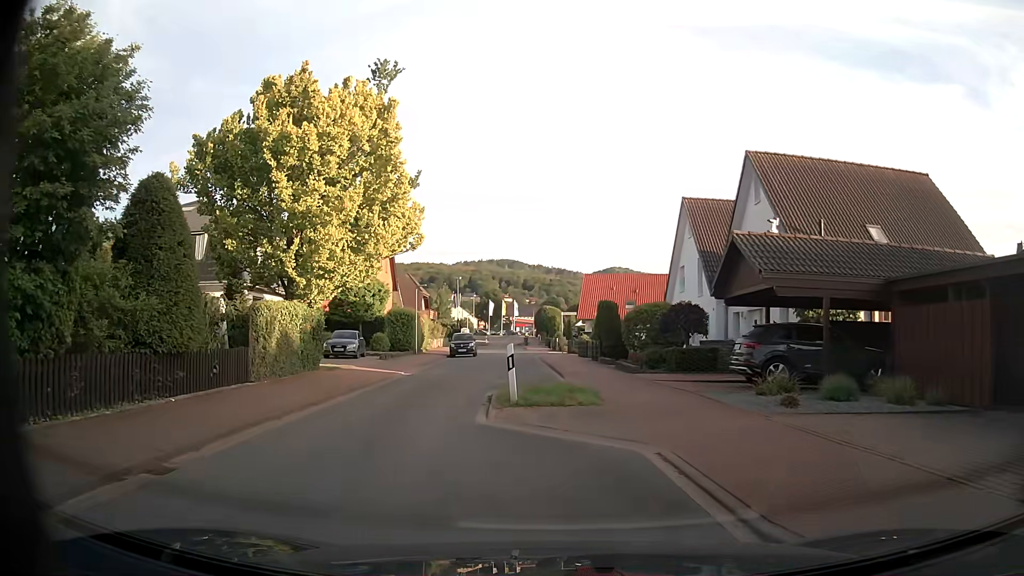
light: Day
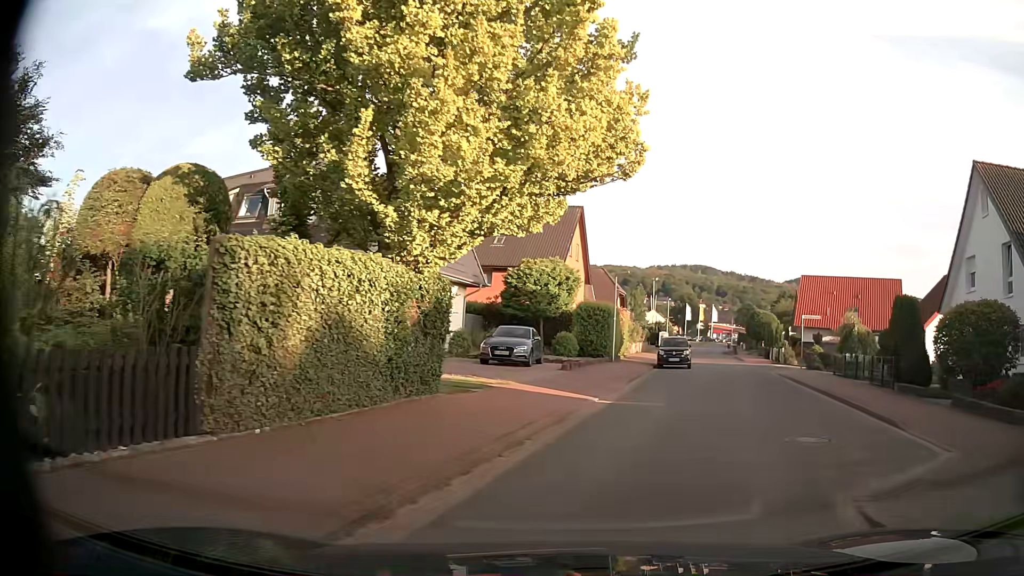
(-1.9, +10.3) m; -17°
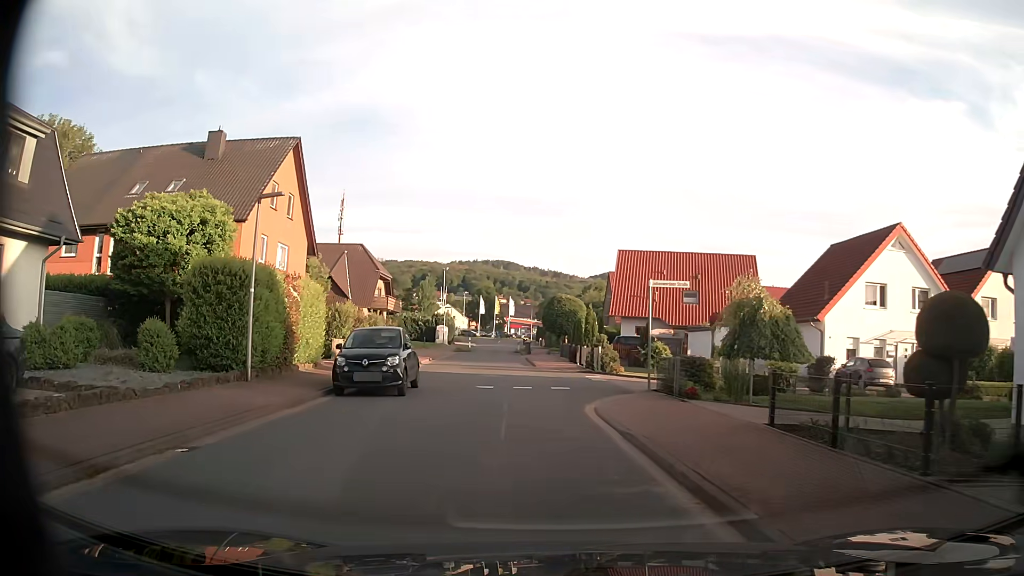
(+5.3, +17.1) m; +17°
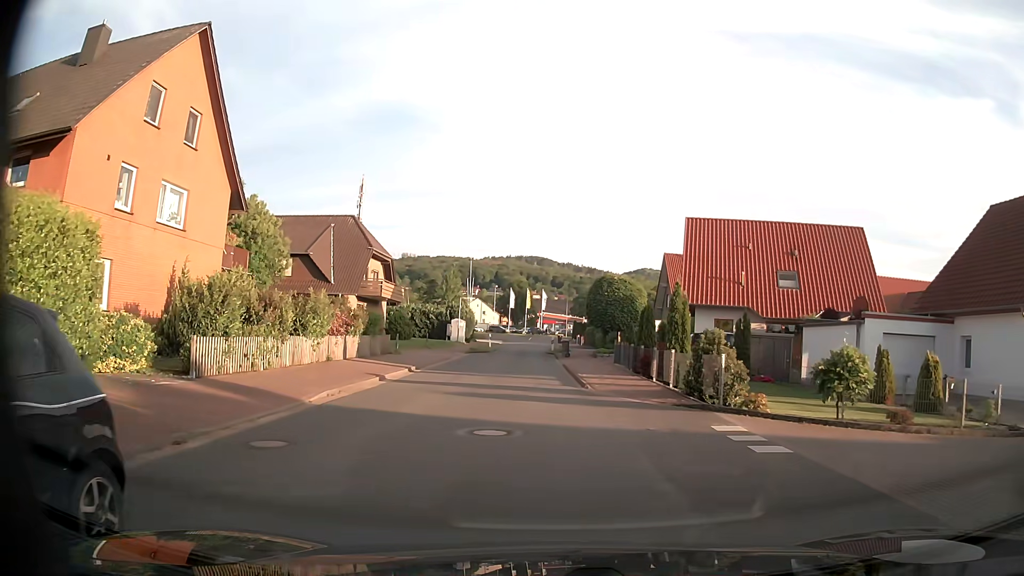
(-0.6, +14.3) m; -3°
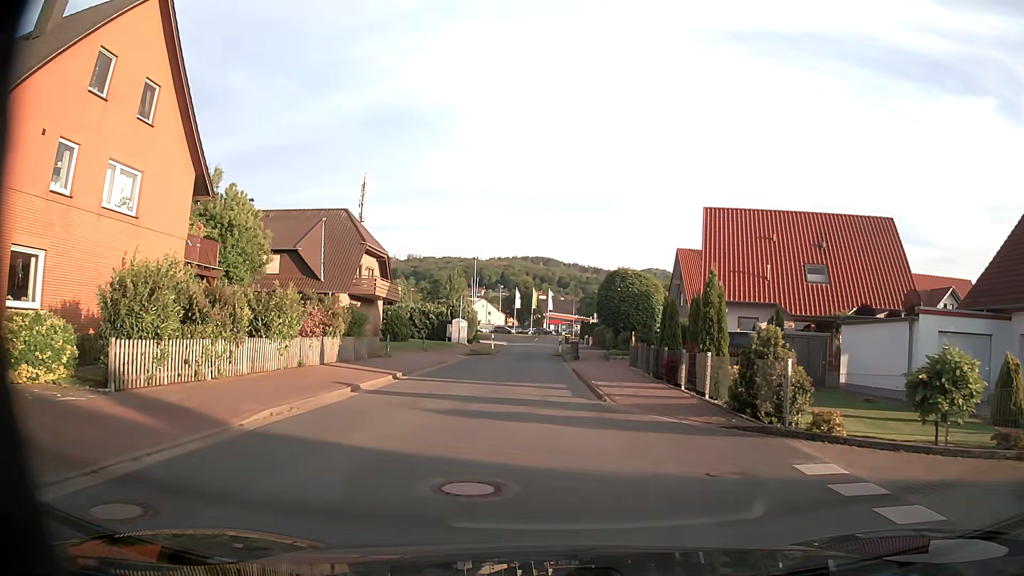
(0.0, +3.5) m; -1°
